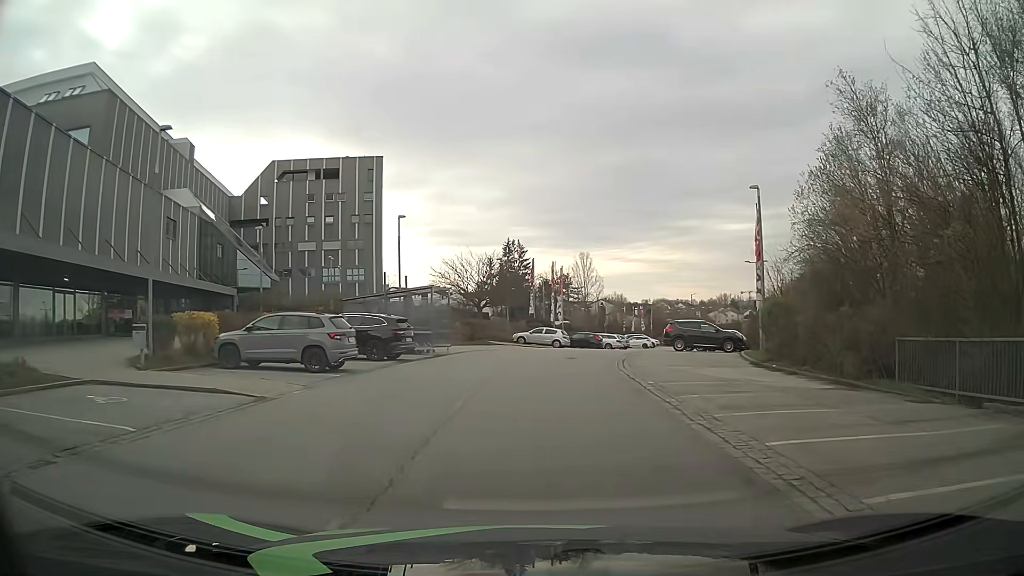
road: service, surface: asphalt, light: Day
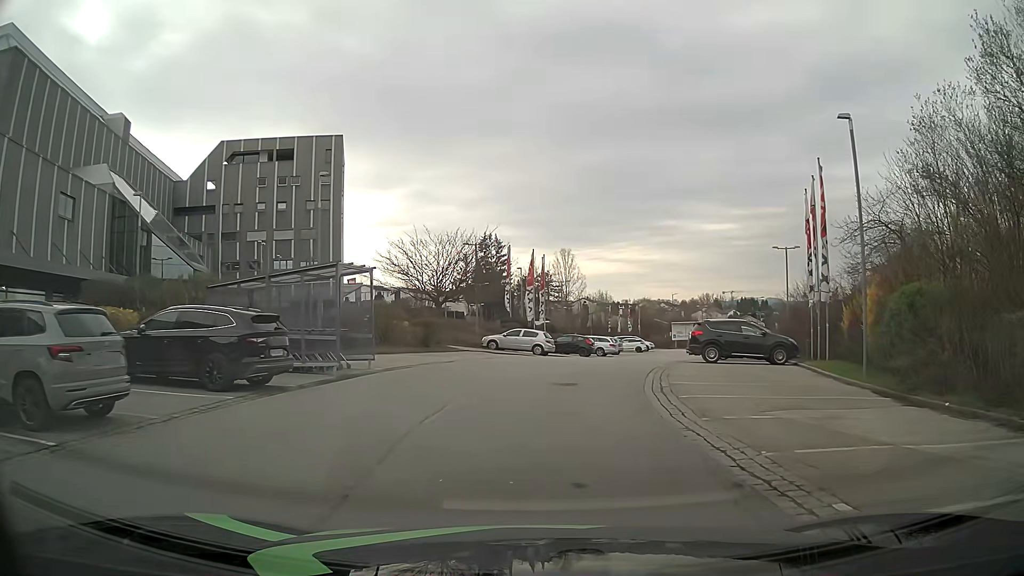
(+0.2, +10.7) m; +2°
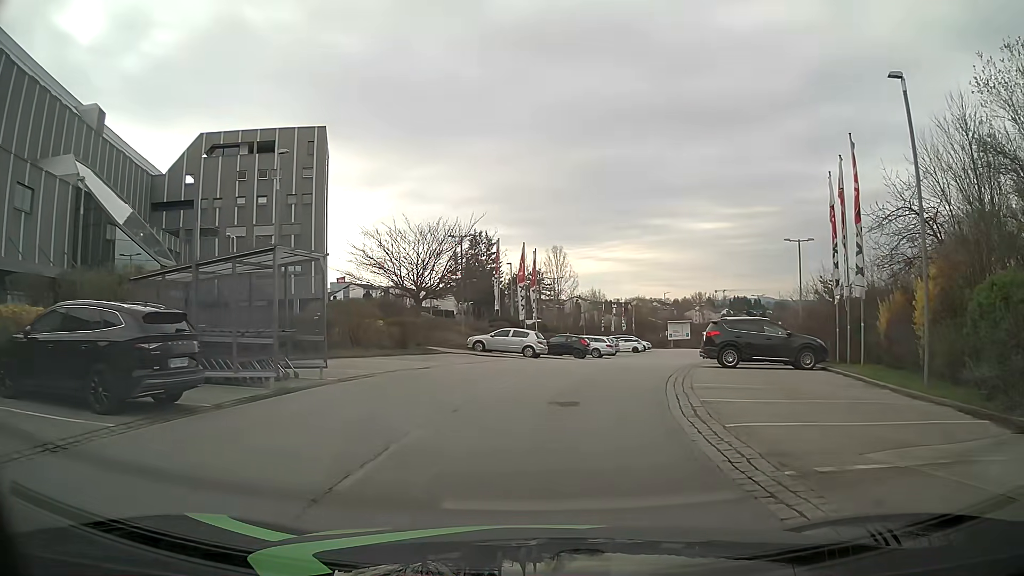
(0.0, +3.6) m; +2°
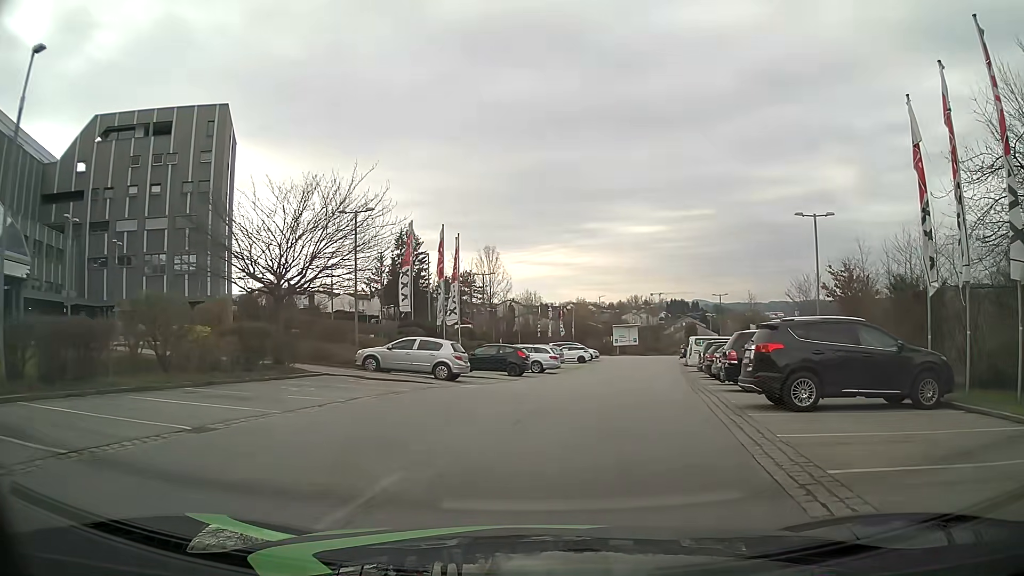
(+0.2, +10.9) m; +5°
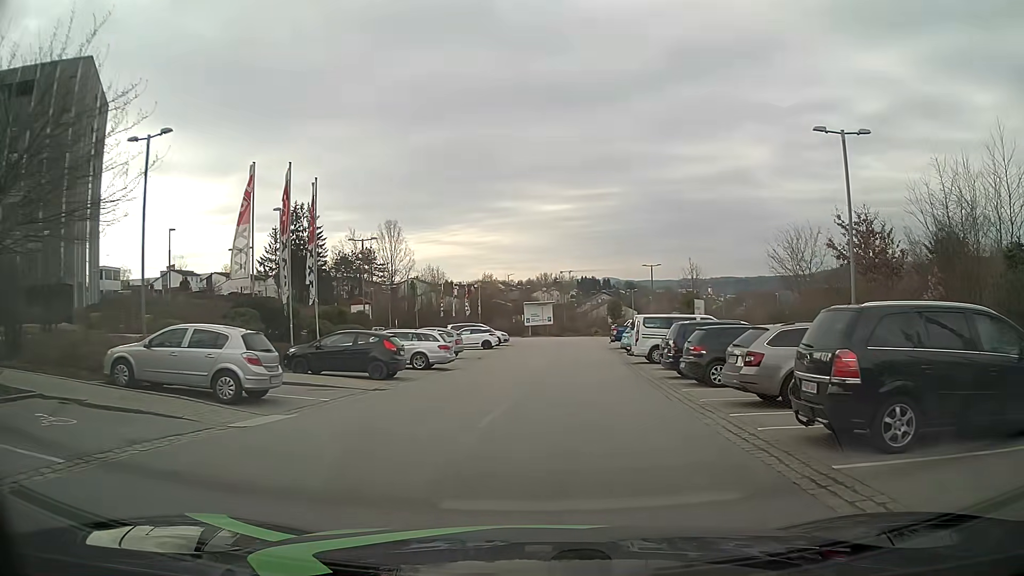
(+0.8, +10.9) m; +8°
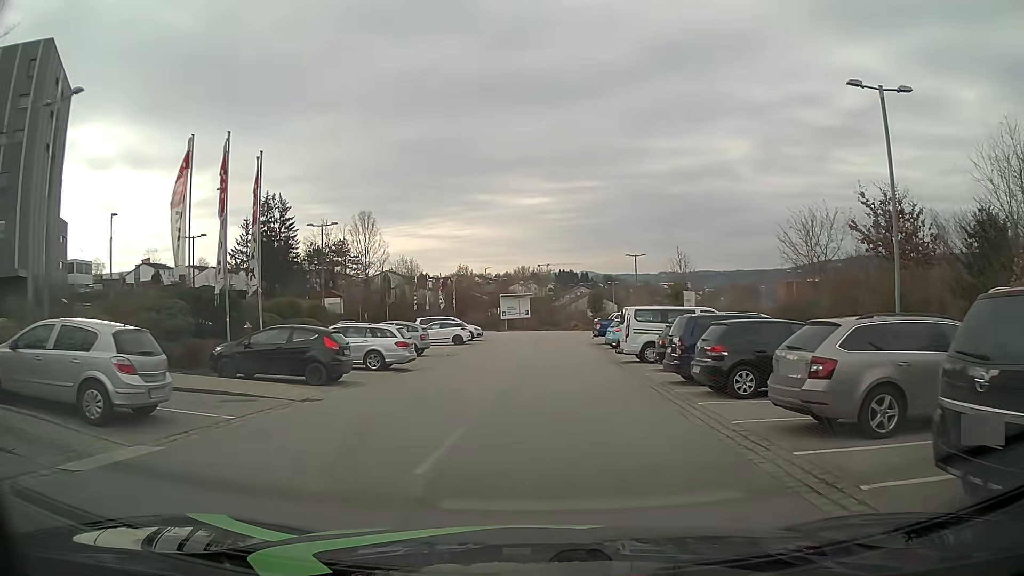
(0.0, +3.8) m; +2°
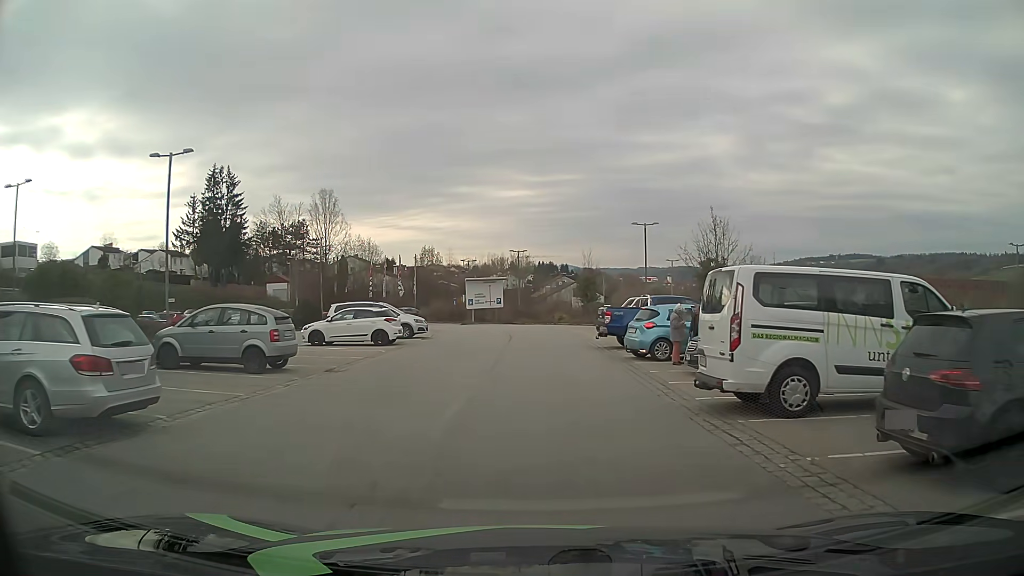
(+0.3, +15.2) m; +2°
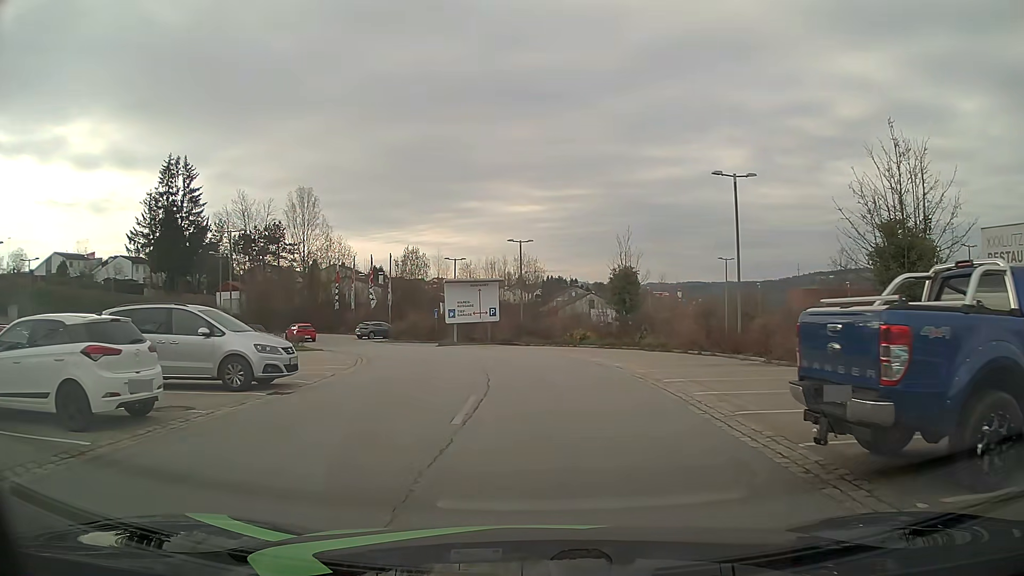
(0.0, +18.4) m; -1°
